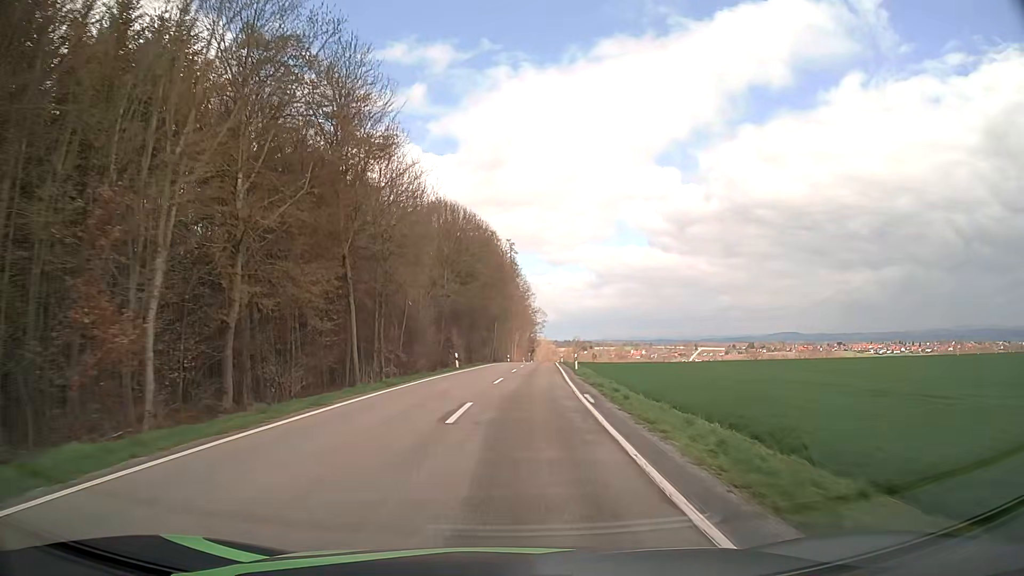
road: tertiary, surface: asphalt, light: Day
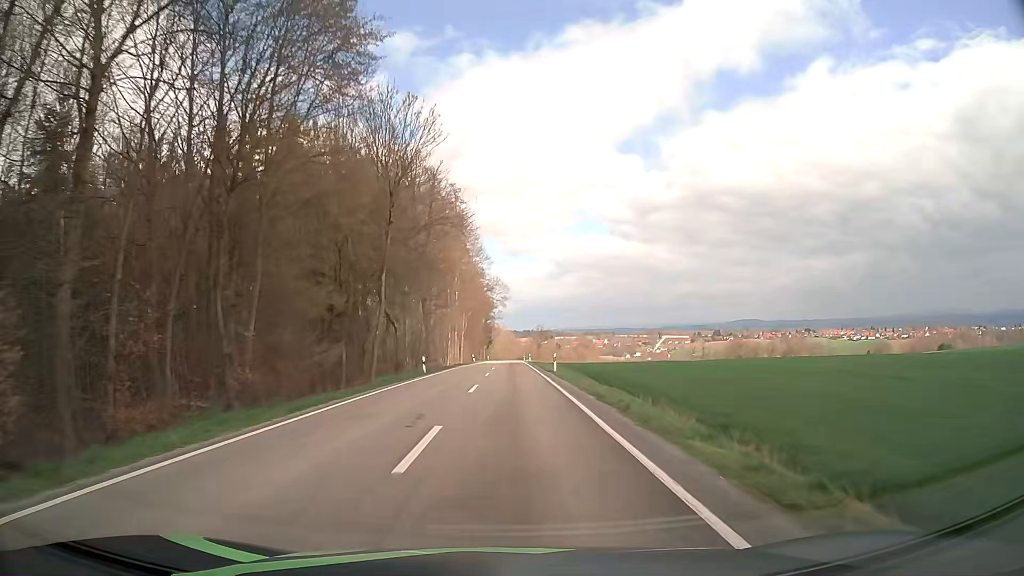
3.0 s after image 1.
(+2.6, +53.9) m; +4°
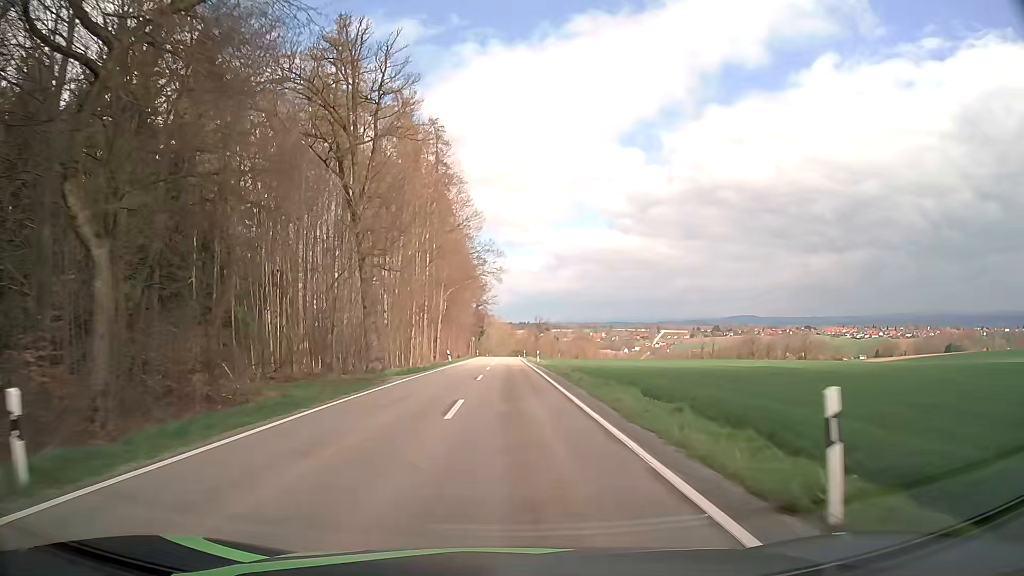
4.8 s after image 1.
(-0.1, +32.0) m; 0°
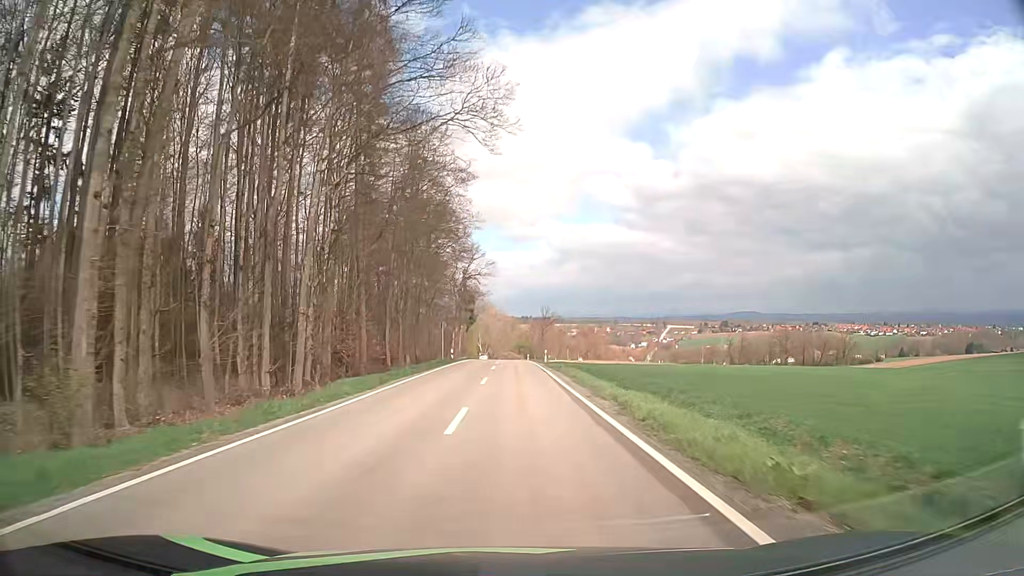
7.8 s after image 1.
(0.0, +52.4) m; 0°
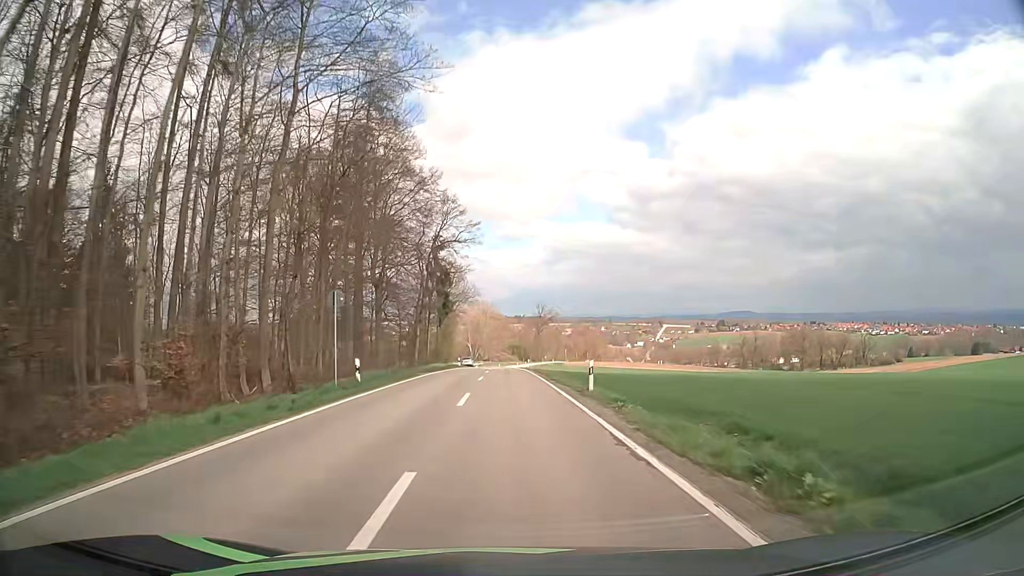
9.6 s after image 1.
(+0.1, +31.7) m; 0°
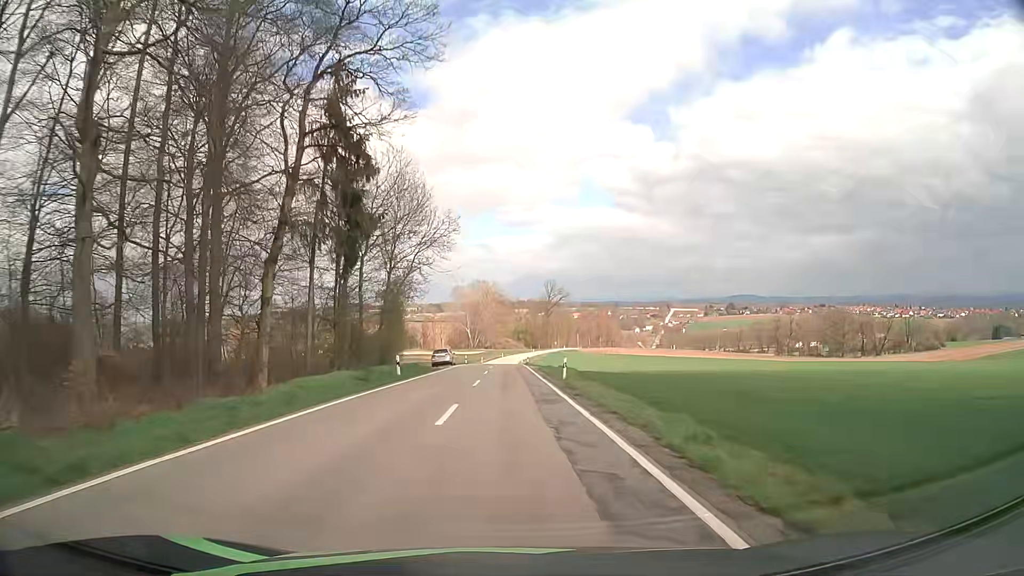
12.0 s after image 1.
(+0.1, +41.3) m; 0°
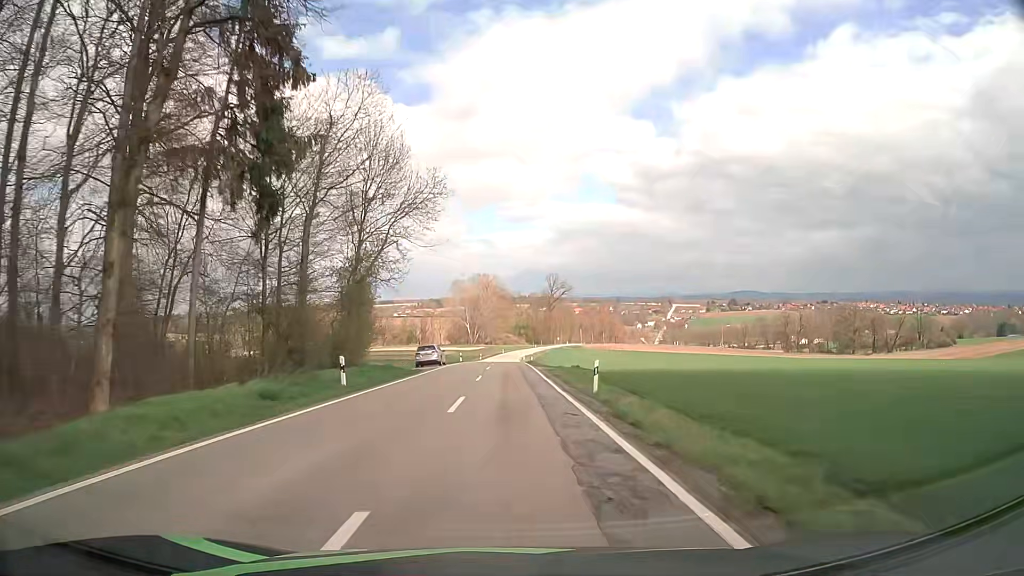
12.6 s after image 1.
(0.0, +10.2) m; 0°
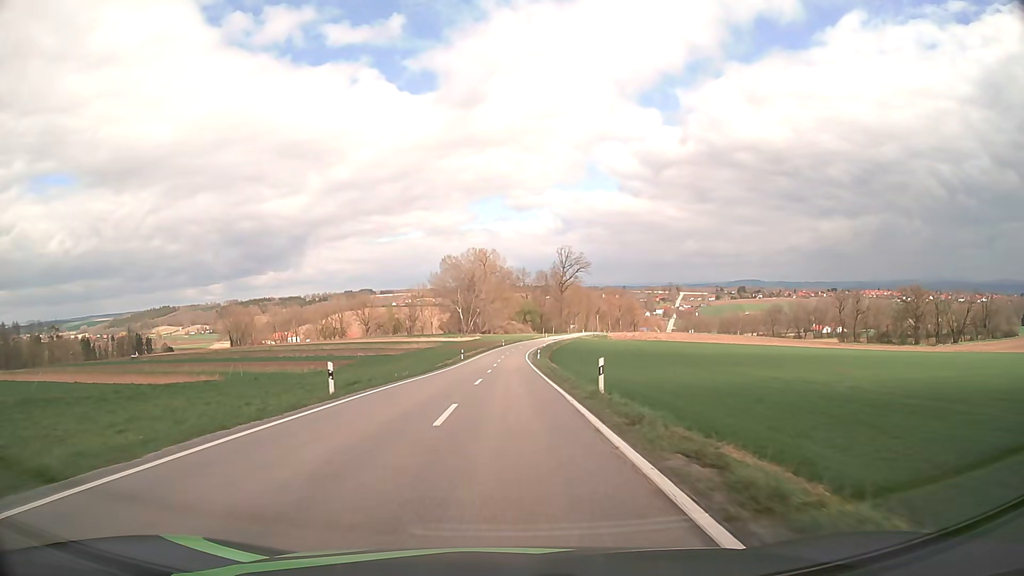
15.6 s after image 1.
(+0.2, +51.3) m; 0°
